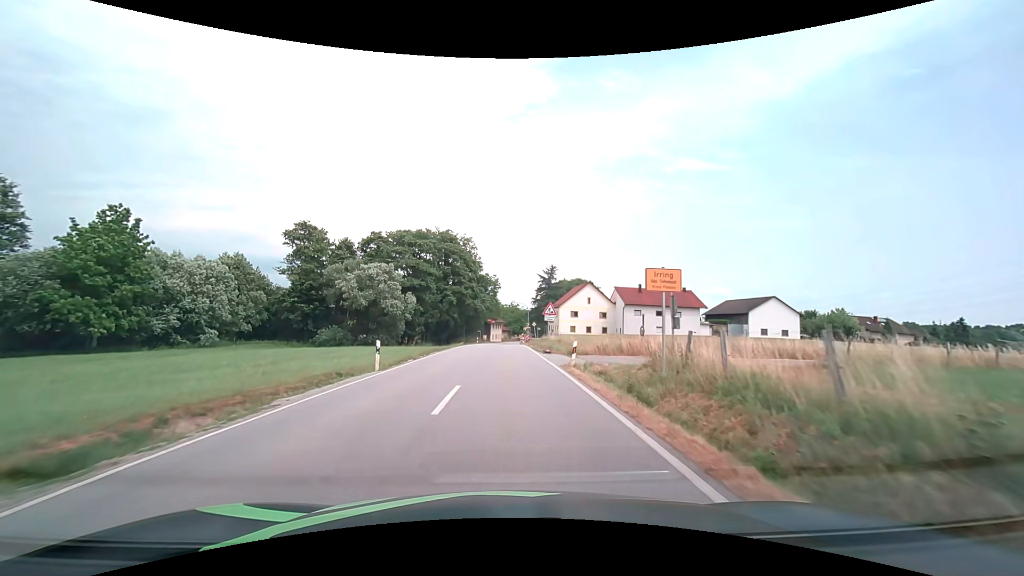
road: secondary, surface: asphalt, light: Day
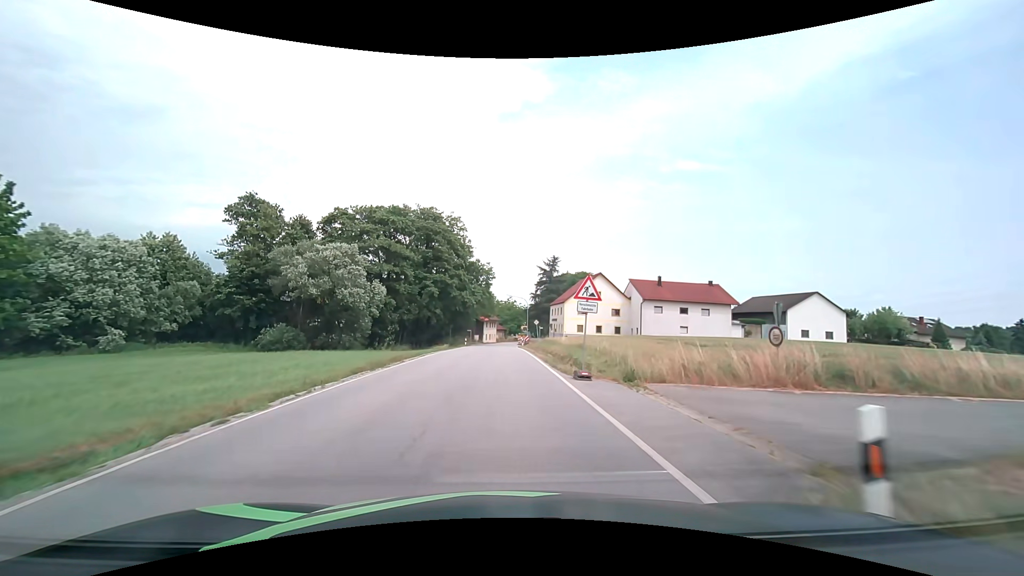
(+0.1, +14.8) m; +1°
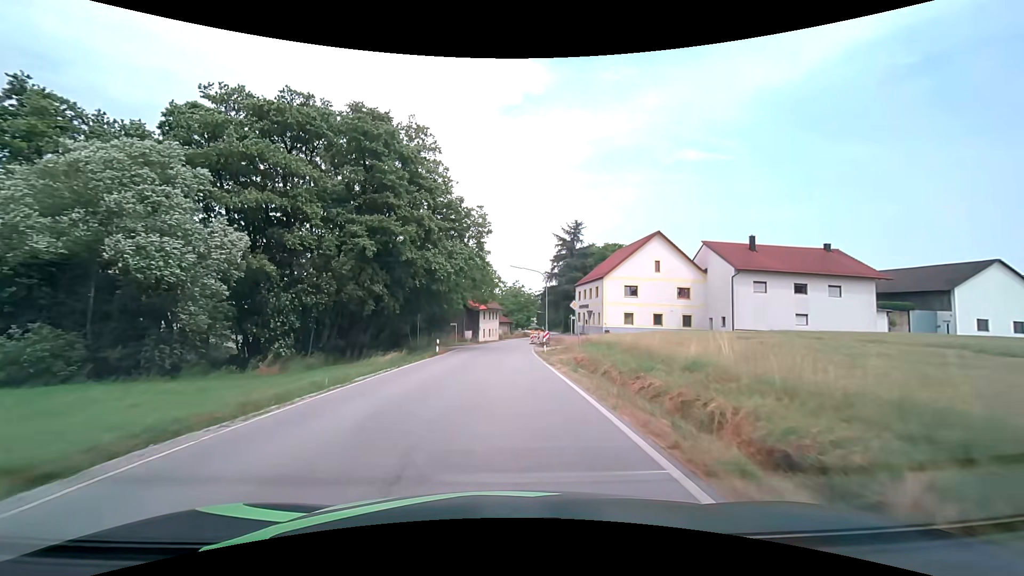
(-0.2, +29.4) m; -1°
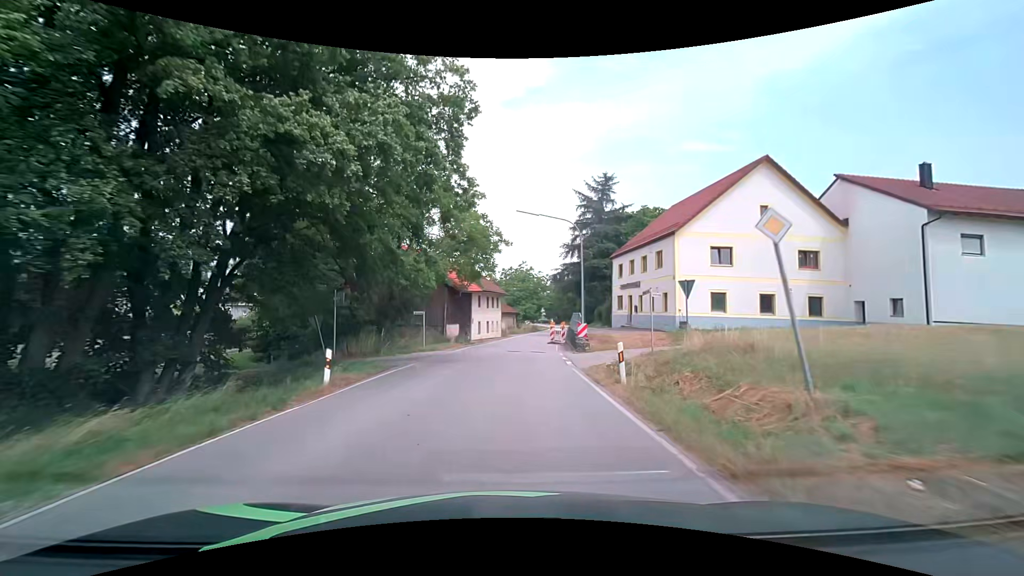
(-0.1, +21.0) m; 0°
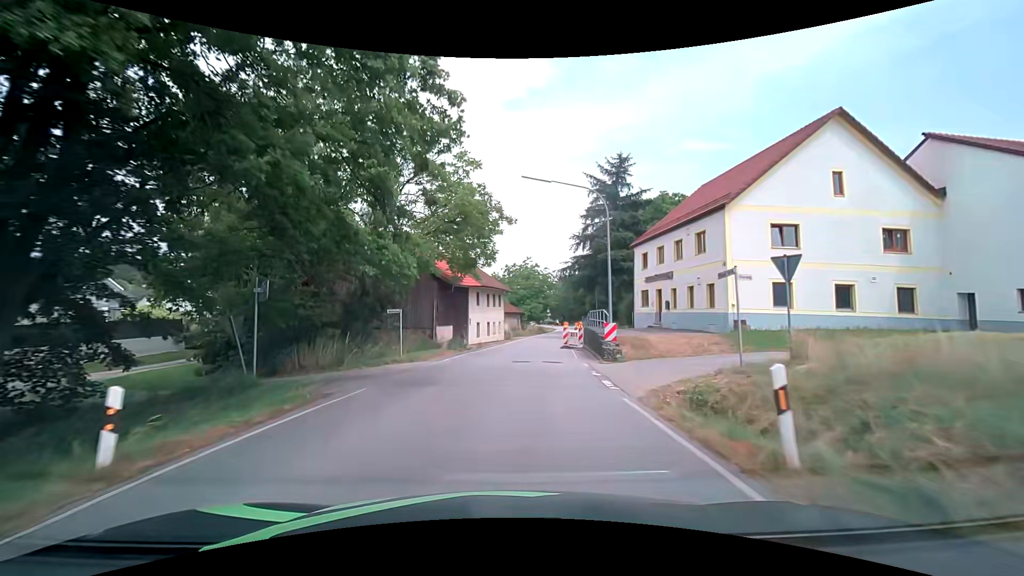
(0.0, +6.7) m; -1°
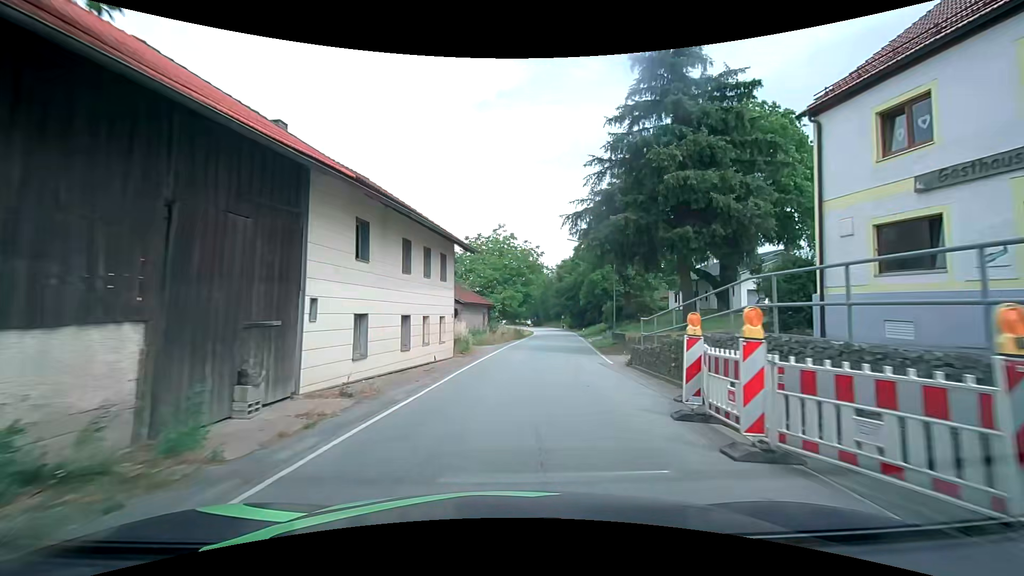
(+0.3, +25.8) m; +4°
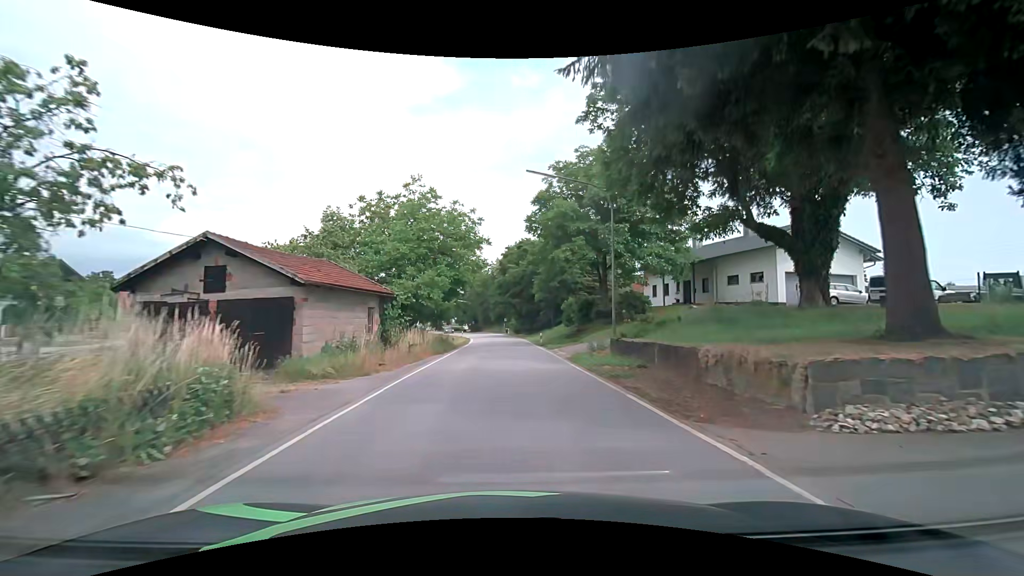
(+1.2, +18.2) m; +7°
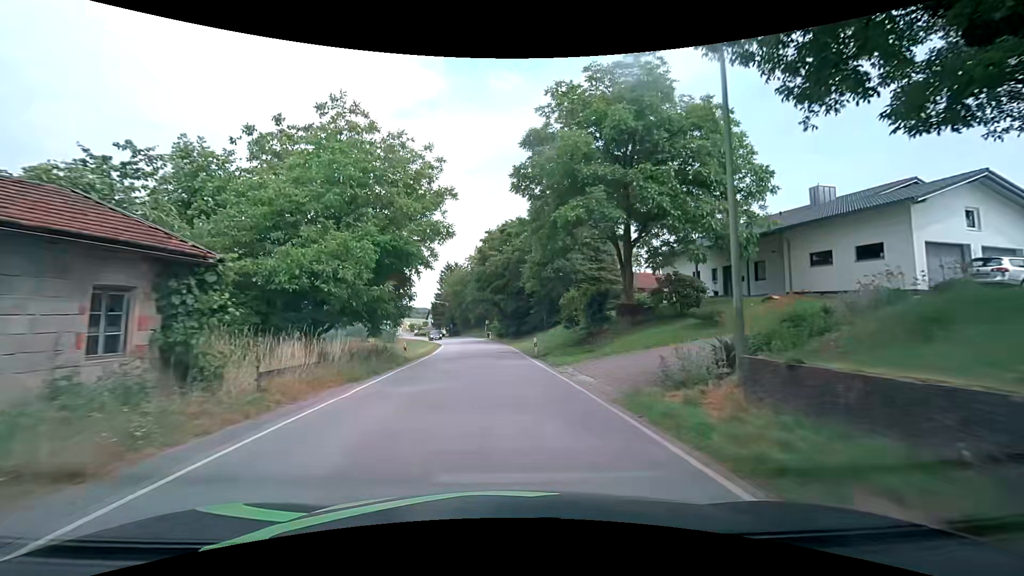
(+0.3, +12.8) m; +2°
(0, +10) (0, +20) (-1, +30) (-1, +40) (-2, +50) (-4, +60) (-6, +70) (-8, +79) (-11, +89) (-14, +99) m
